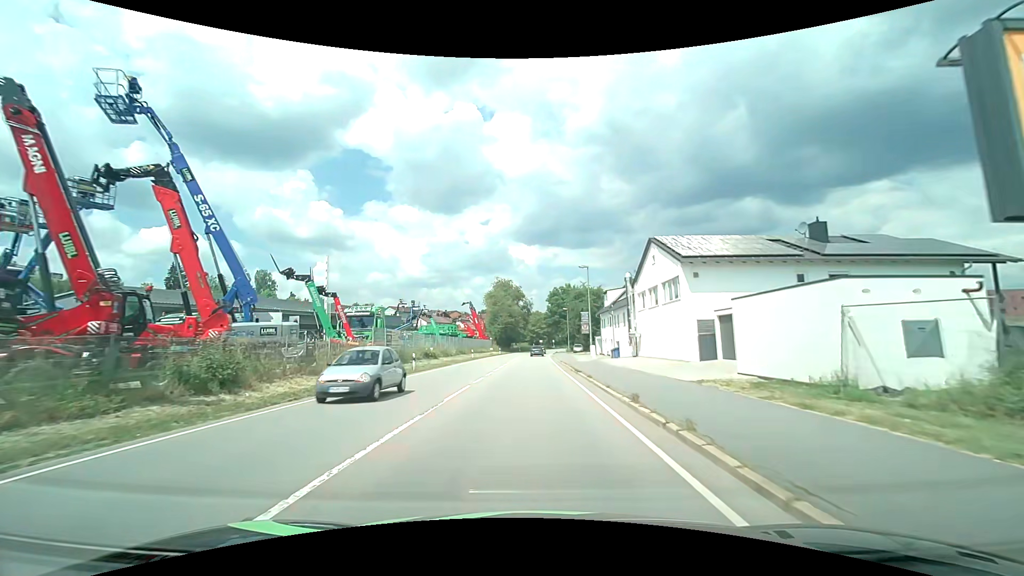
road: primary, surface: asphalt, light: Day
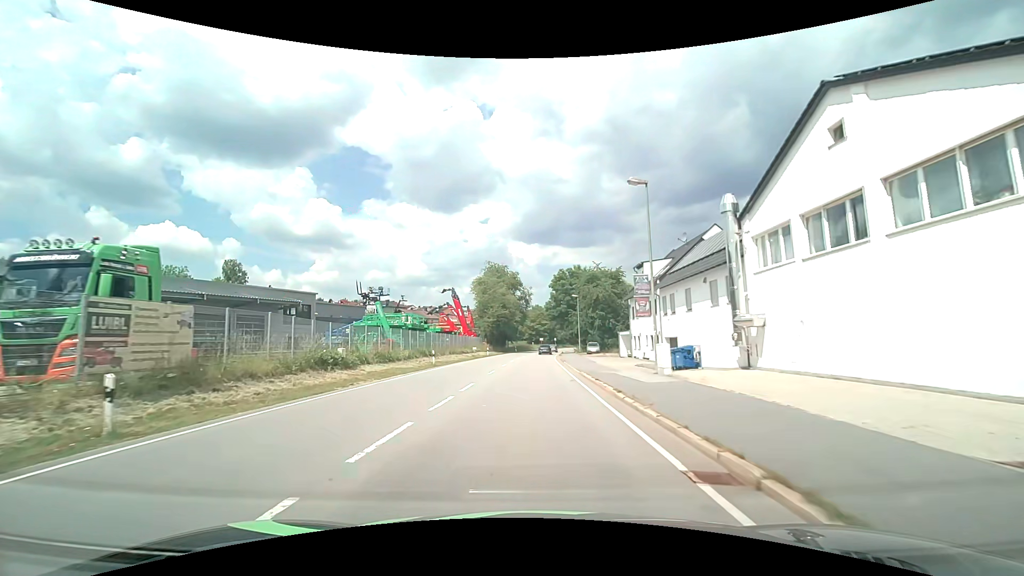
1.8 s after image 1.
(0.0, +22.1) m; +1°
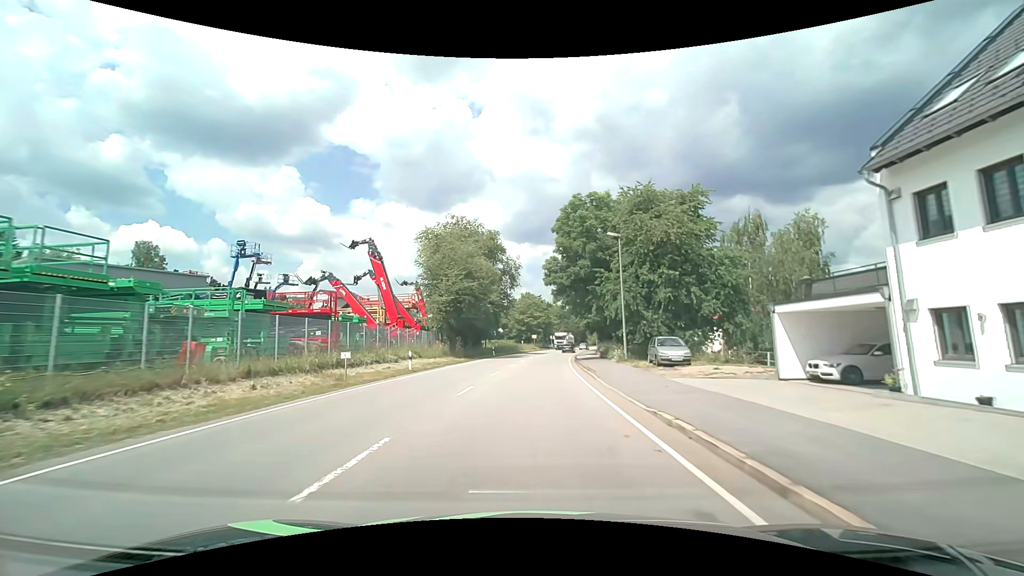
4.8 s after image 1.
(-0.1, +37.7) m; 0°
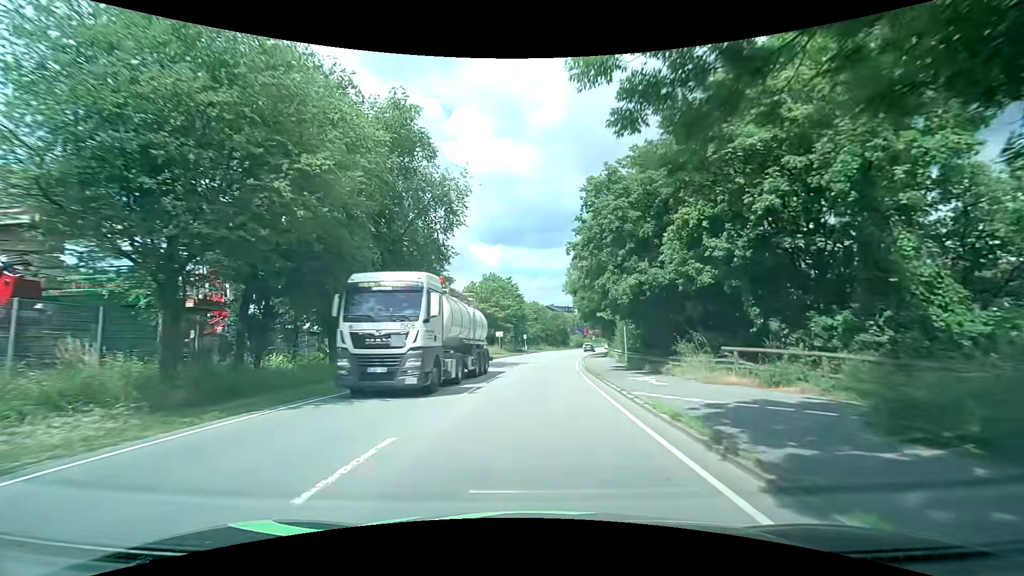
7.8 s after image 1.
(+0.9, +36.0) m; +3°
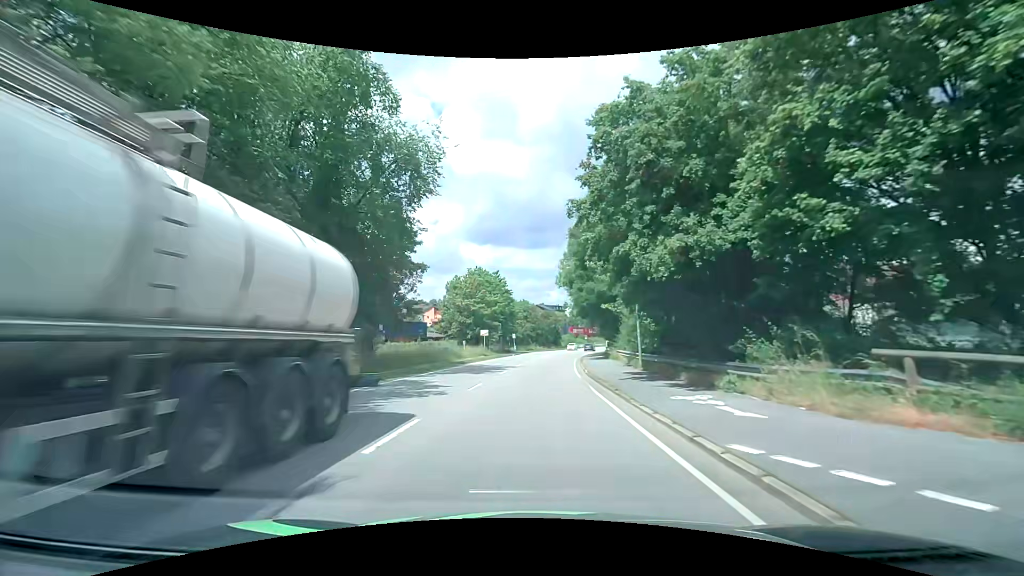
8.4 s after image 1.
(+0.1, +7.0) m; +2°
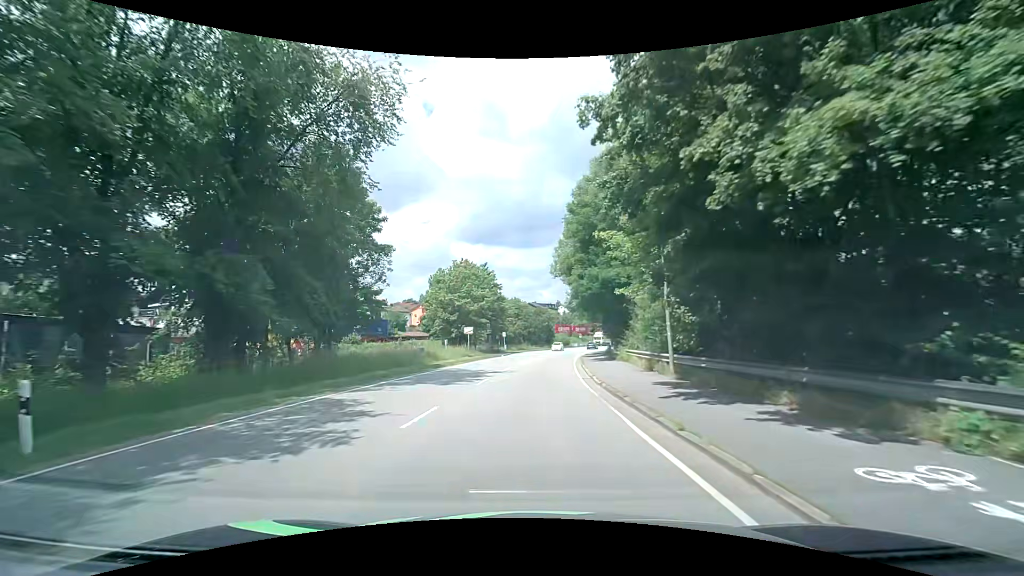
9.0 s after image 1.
(0.0, +7.0) m; +1°
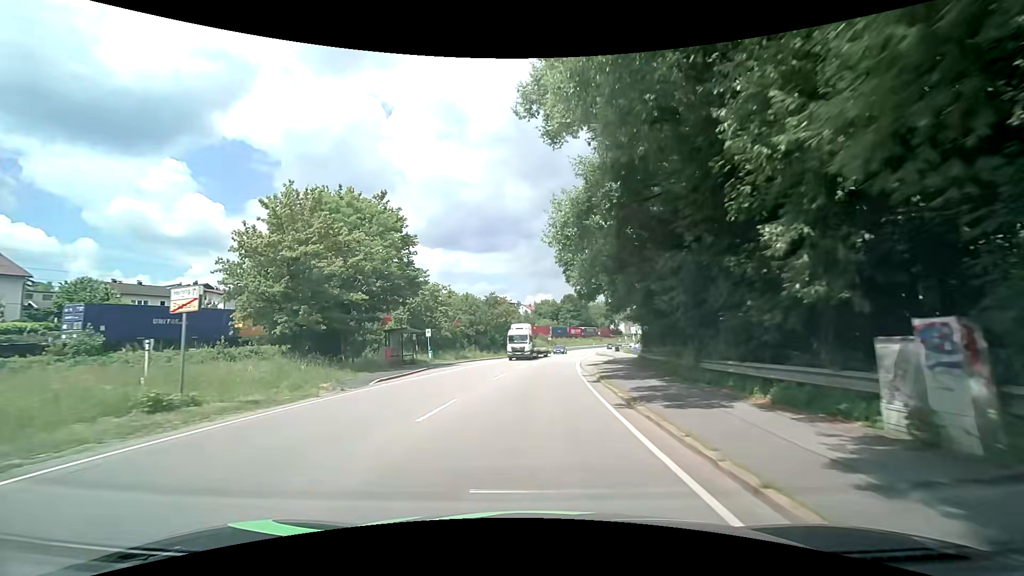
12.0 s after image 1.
(+0.6, +35.1) m; +4°
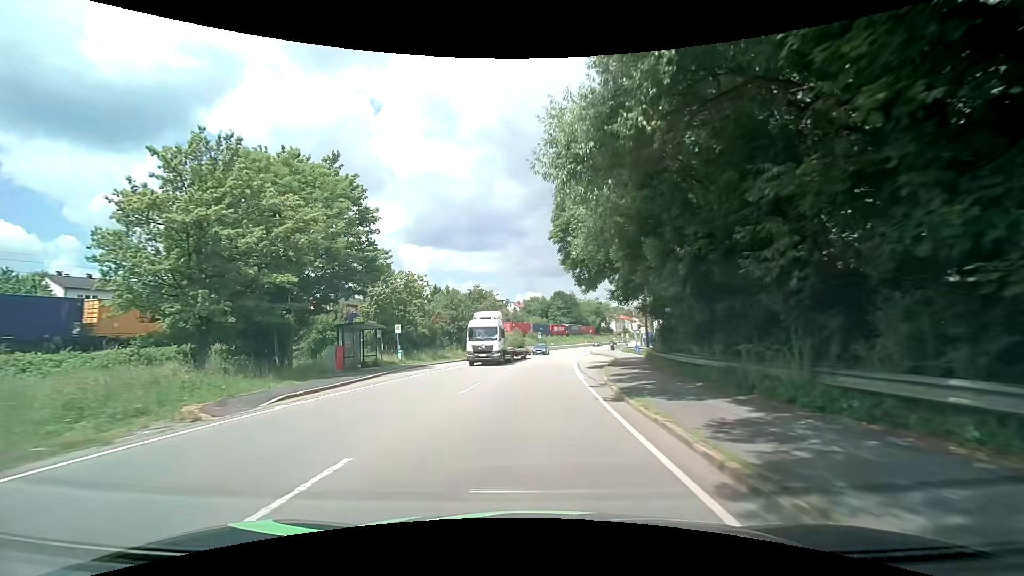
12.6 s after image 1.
(+0.1, +7.1) m; +1°
